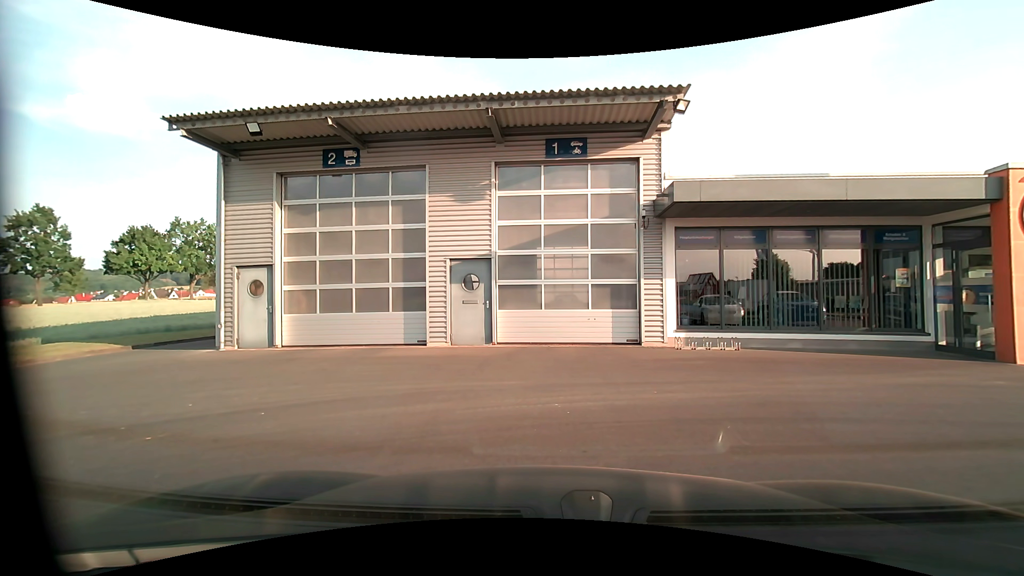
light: Day
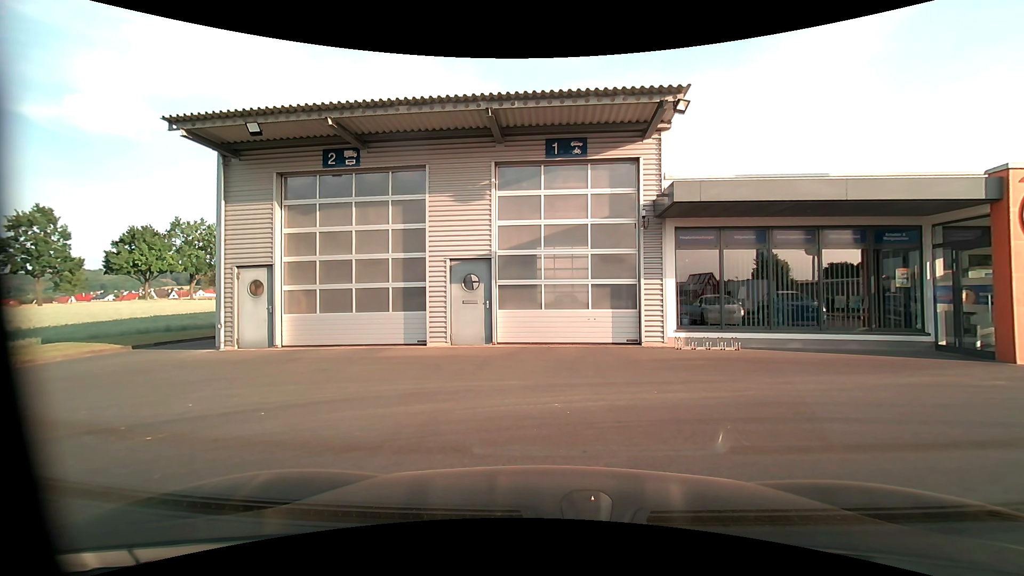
(0.0, 0.0) m; 0°
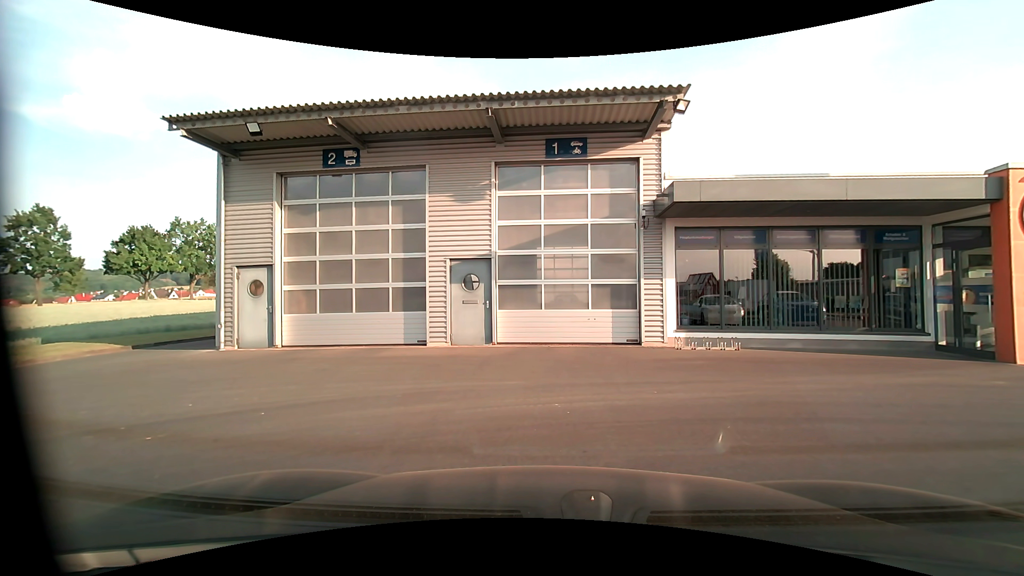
(0.0, 0.0) m; 0°
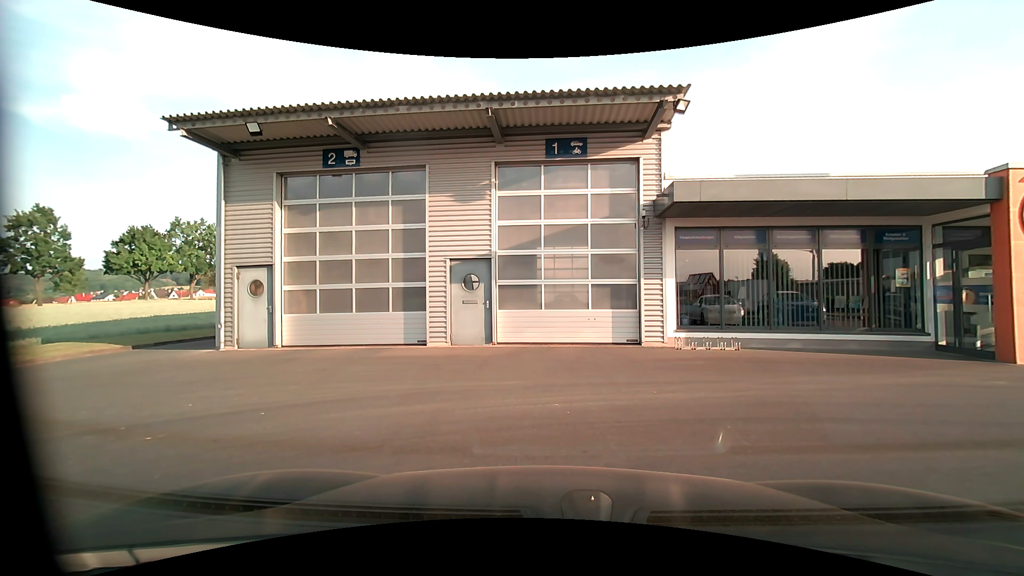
(0.0, 0.0) m; 0°
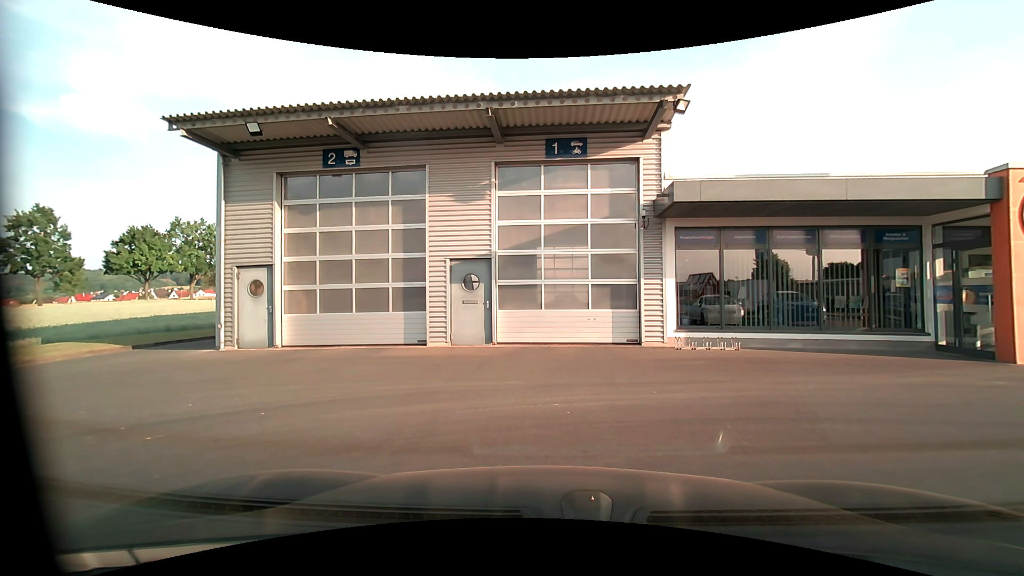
(0.0, 0.0) m; 0°
